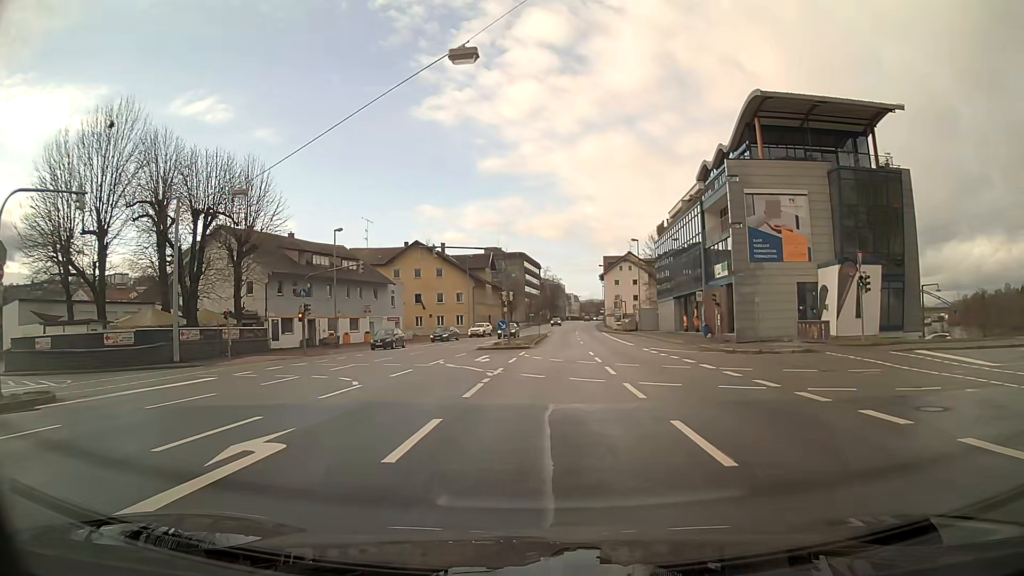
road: primary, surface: asphalt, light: Day
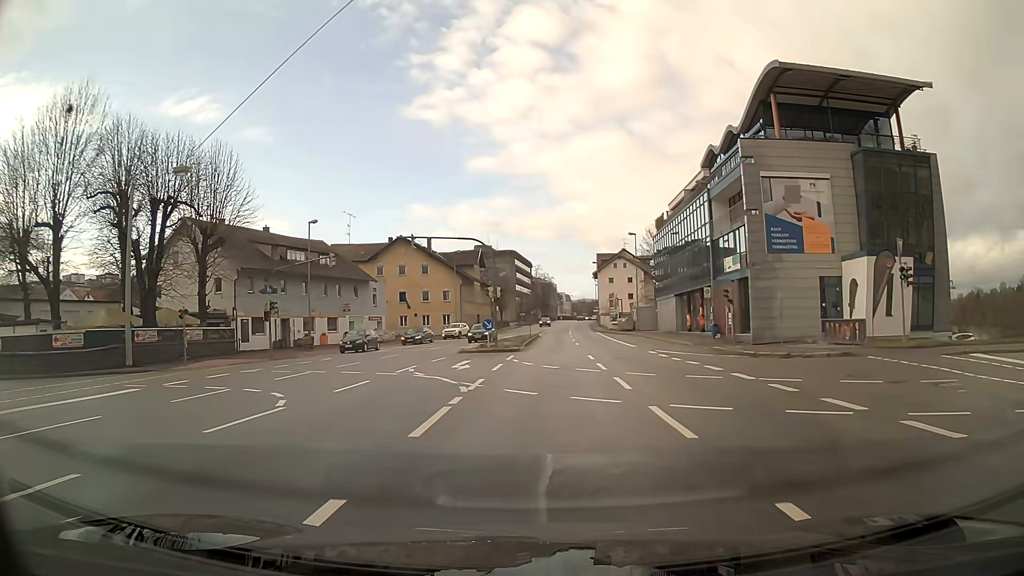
(0.0, +4.8) m; +1°
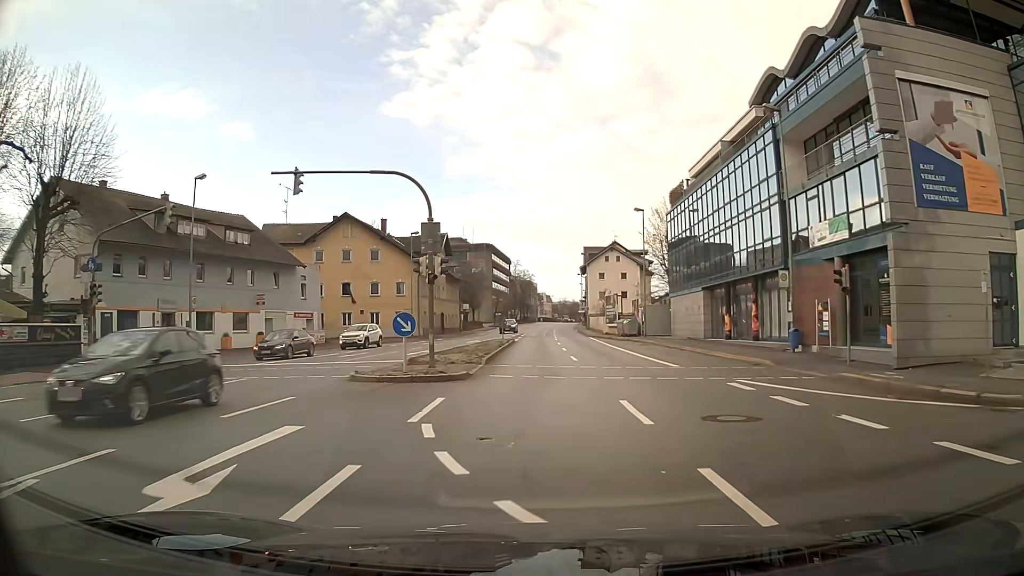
(+0.3, +17.0) m; +2°
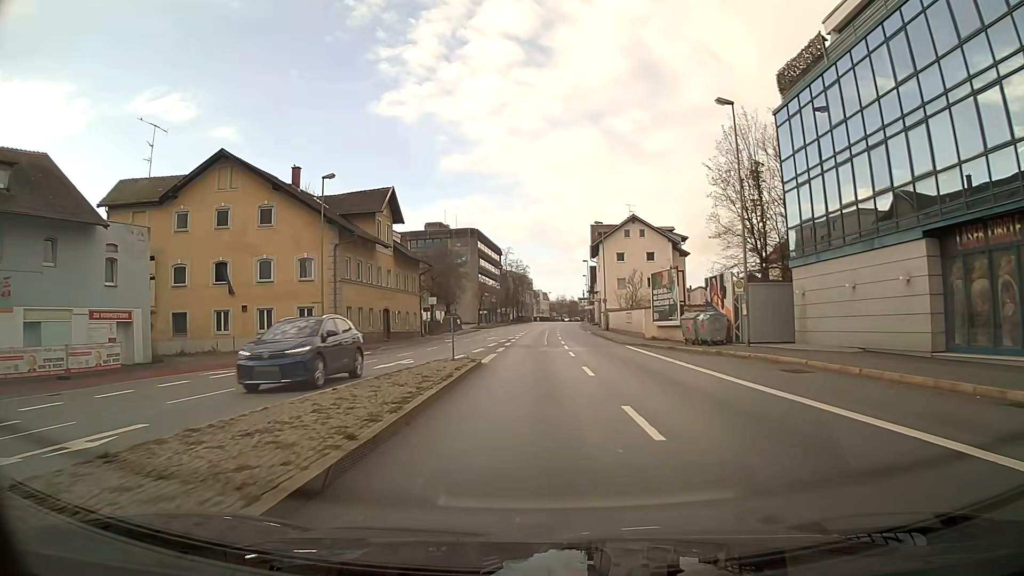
(+0.1, +27.1) m; 0°
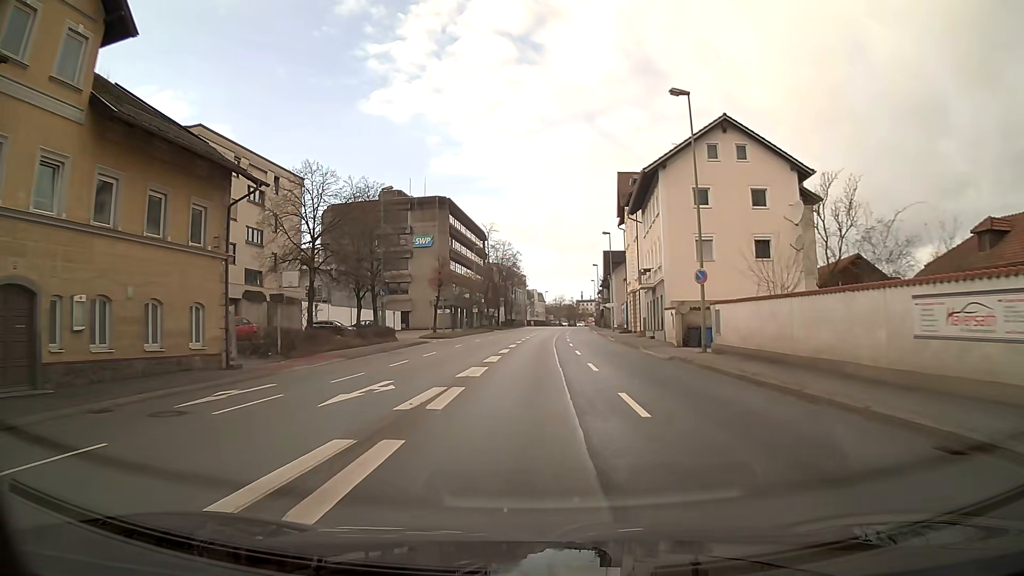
(+0.4, +37.7) m; +1°
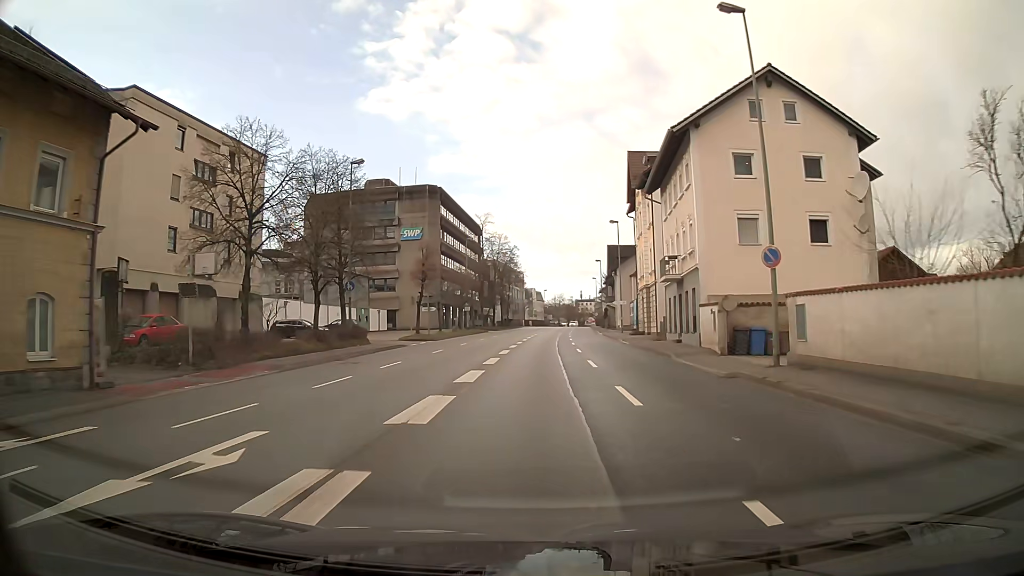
(0.0, +7.8) m; 0°
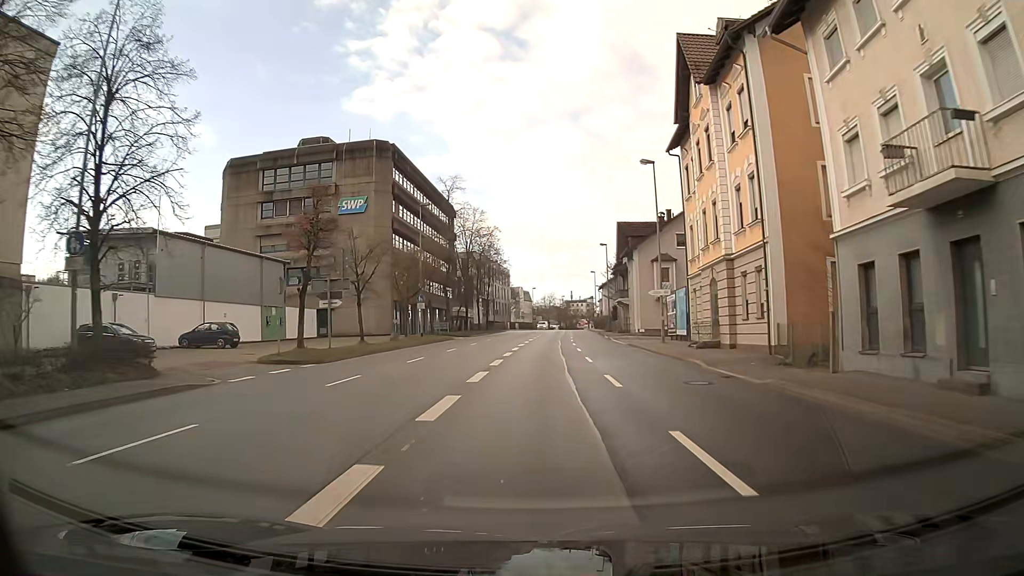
(+0.2, +23.7) m; +1°
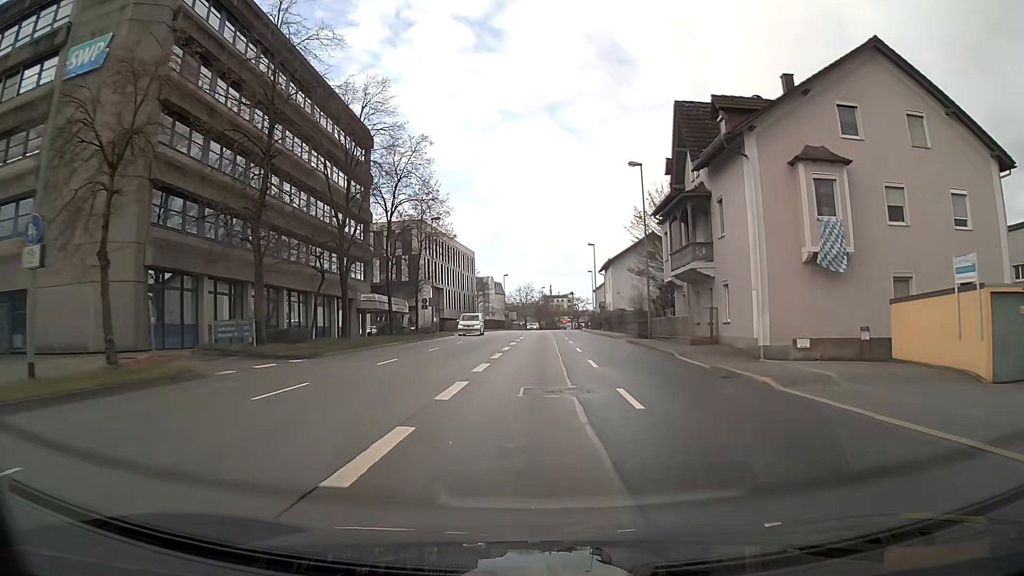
(+0.5, +39.9) m; +2°
